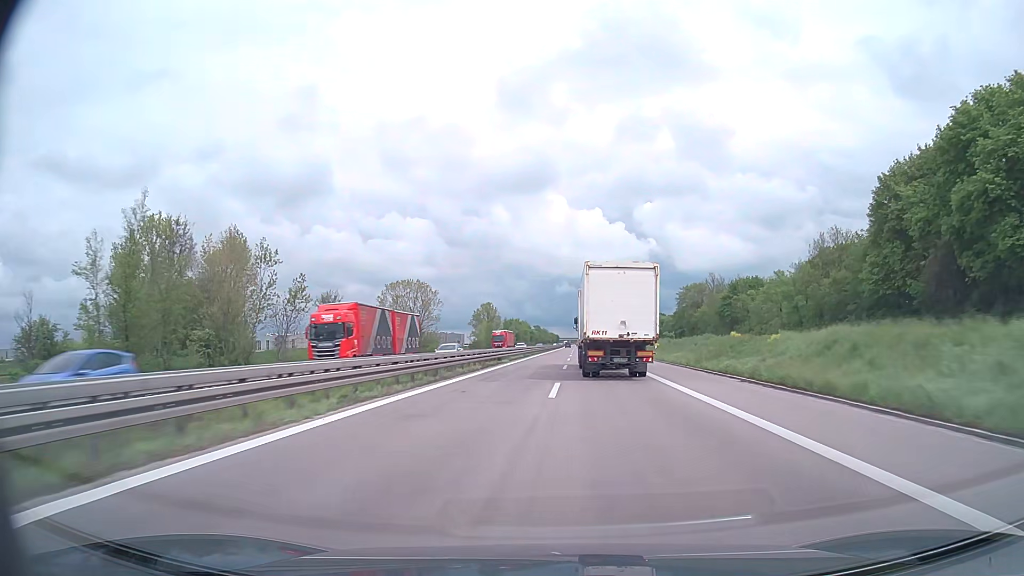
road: trunk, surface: asphalt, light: Day
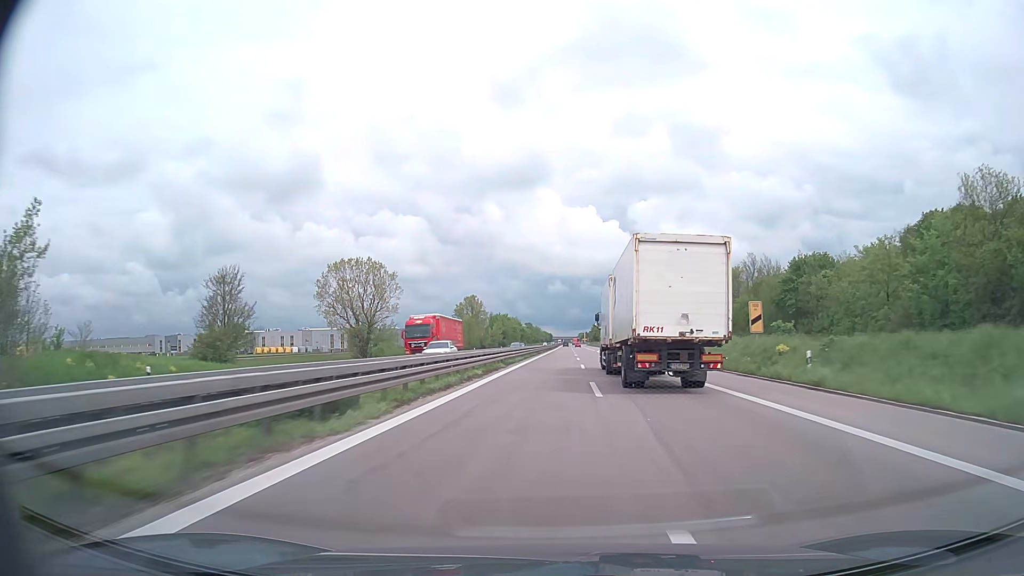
(+0.2, +36.1) m; +1°
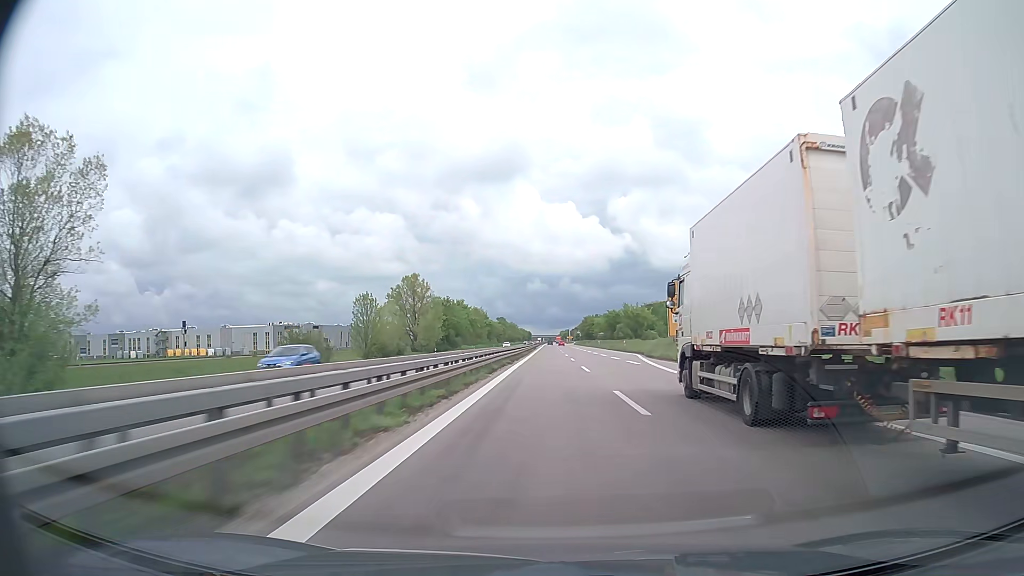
(+1.4, +77.5) m; +2°
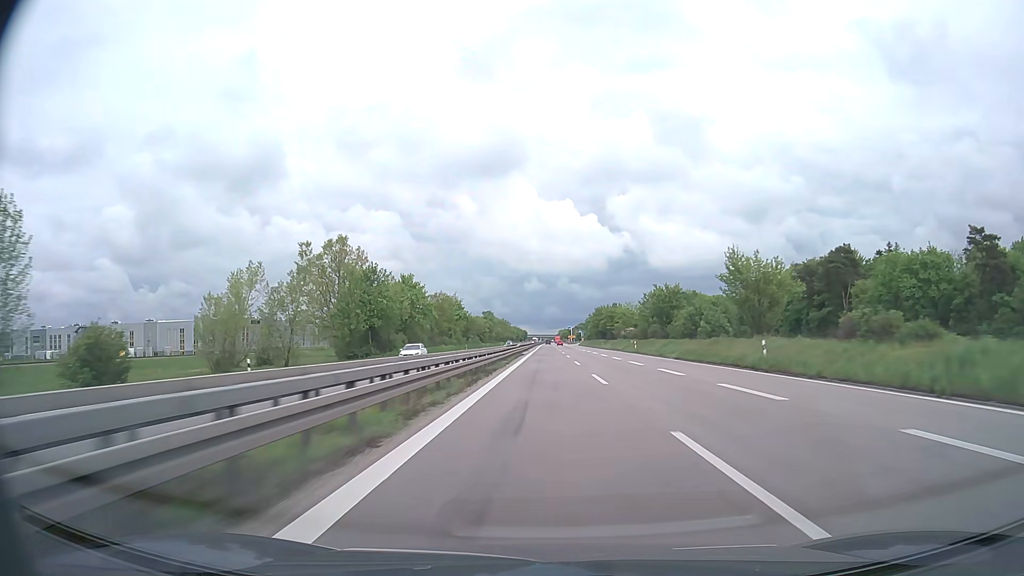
(0.0, +62.3) m; 0°
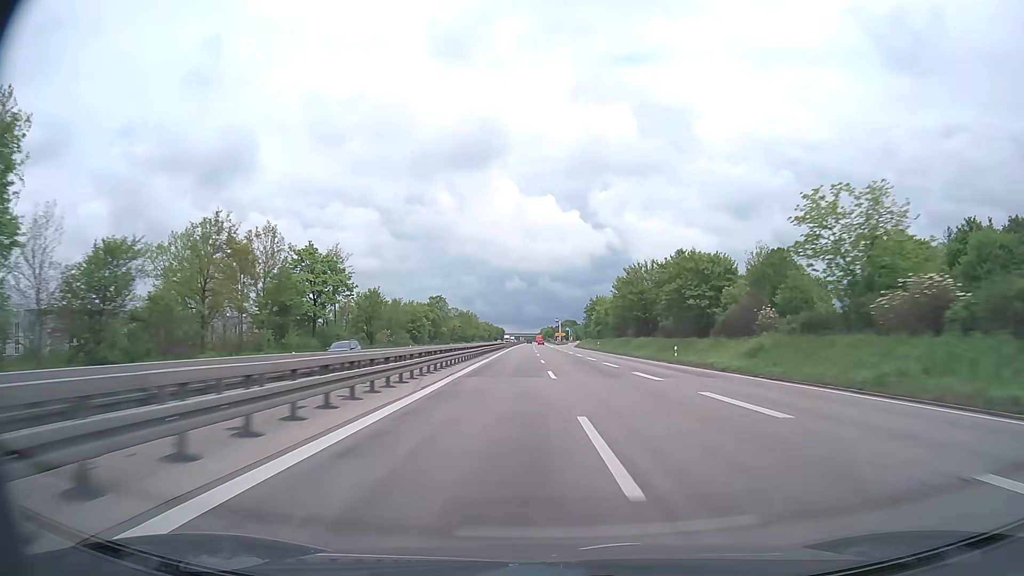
(+0.9, +87.6) m; +1°
(0, +10) (0, +20) (0, +30) (0, +40) (0, +50) (0, +60) (0, +70) (0, +80) (0, +90) (0, +100) m
